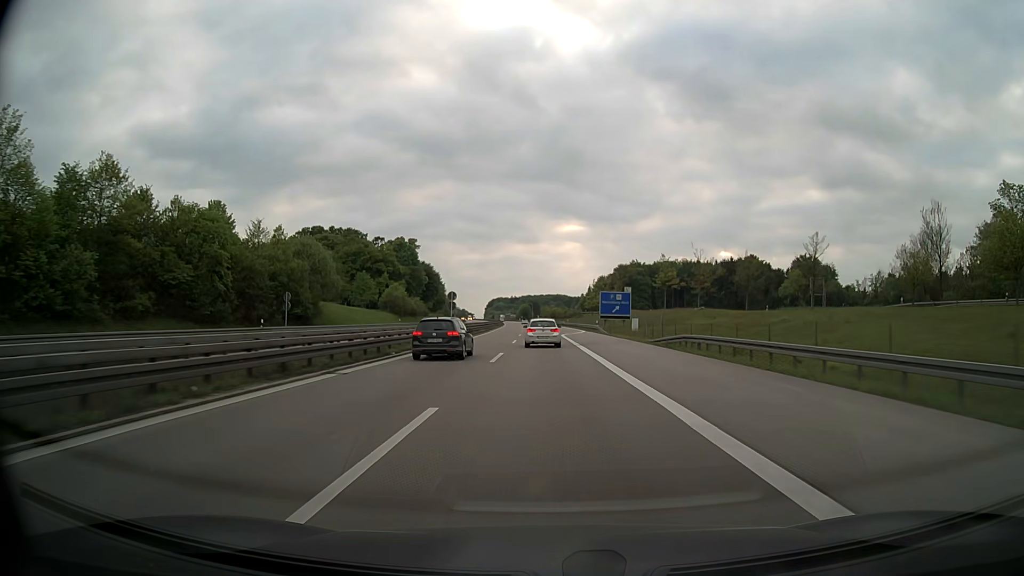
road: motorway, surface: asphalt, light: Day
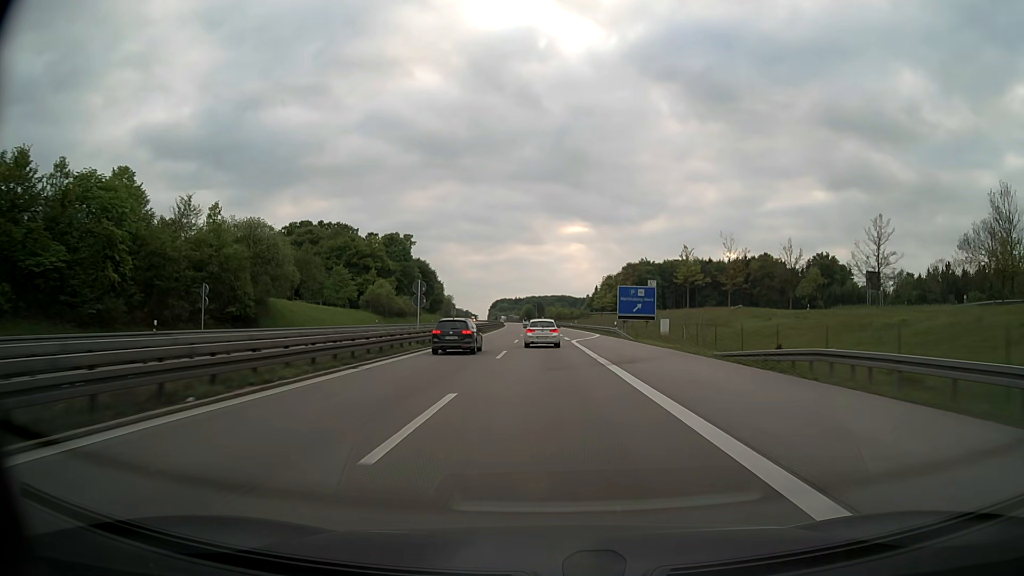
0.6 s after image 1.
(-0.1, +15.9) m; -1°
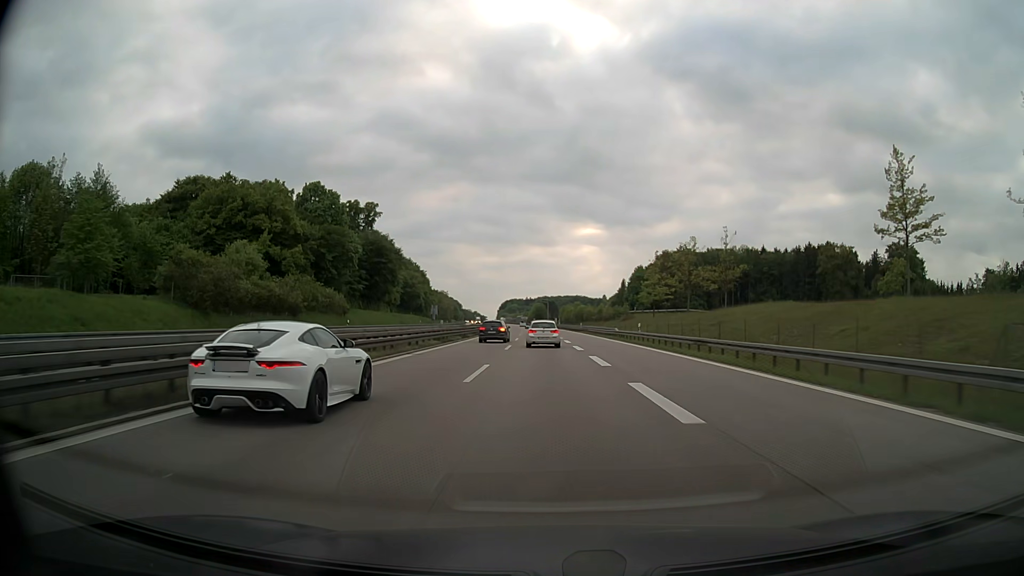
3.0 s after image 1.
(-0.6, +64.0) m; -1°
(0, +10) (0, +20) (0, +30) (0, +40) (-1, +50) (-1, +60) (-1, +70) (-1, +80) (-2, +90) (-2, +100) m
